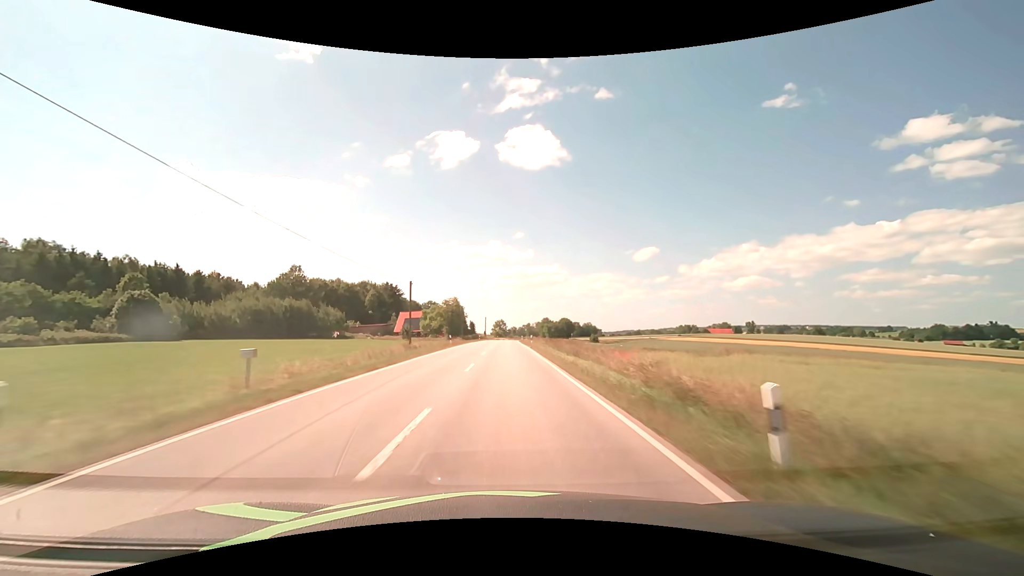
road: secondary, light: Day
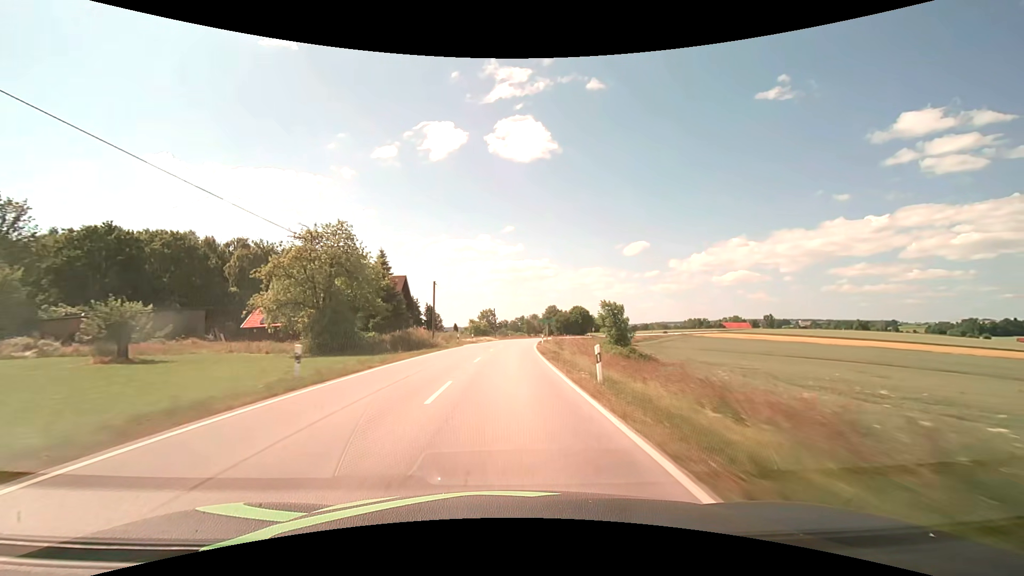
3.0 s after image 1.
(0.0, +79.4) m; +1°
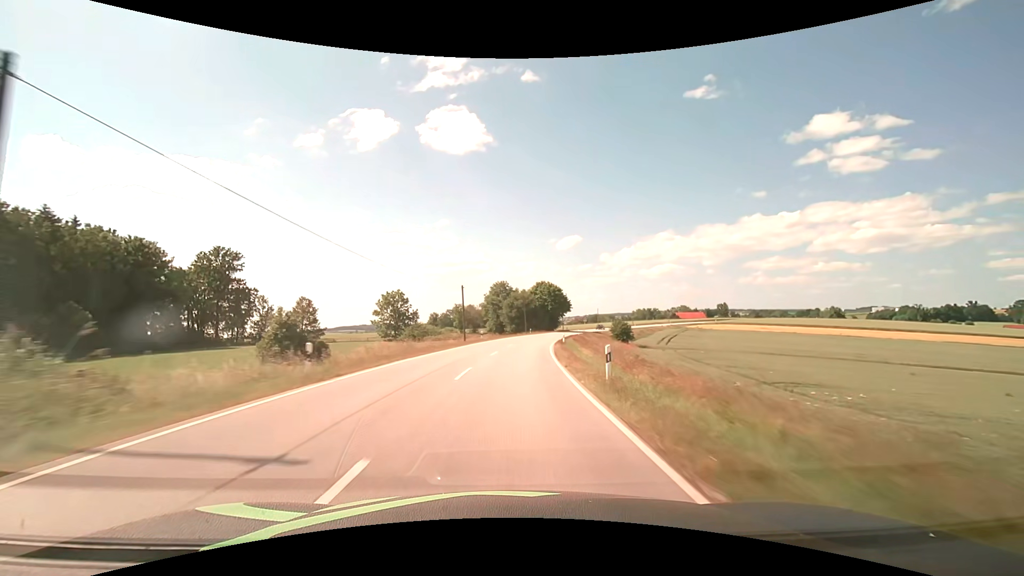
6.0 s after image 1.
(+3.8, +79.4) m; +7°
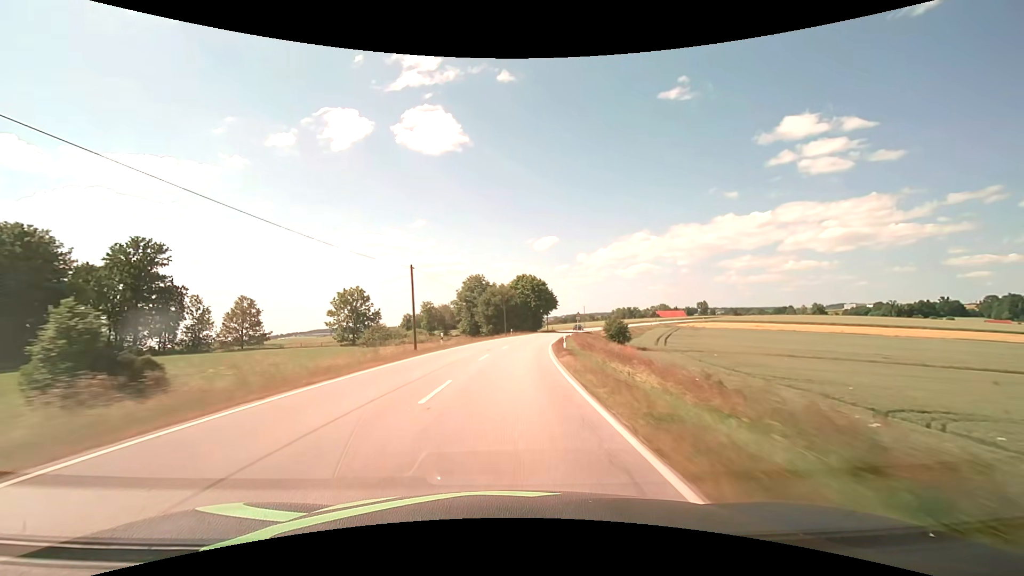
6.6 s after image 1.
(+0.4, +15.9) m; +2°
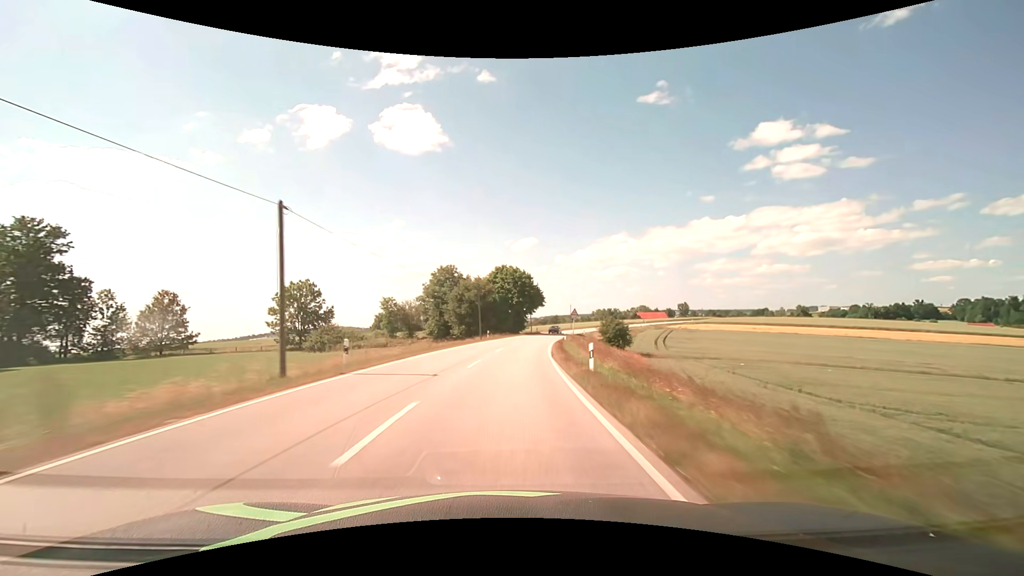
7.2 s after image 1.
(+0.3, +15.9) m; +2°
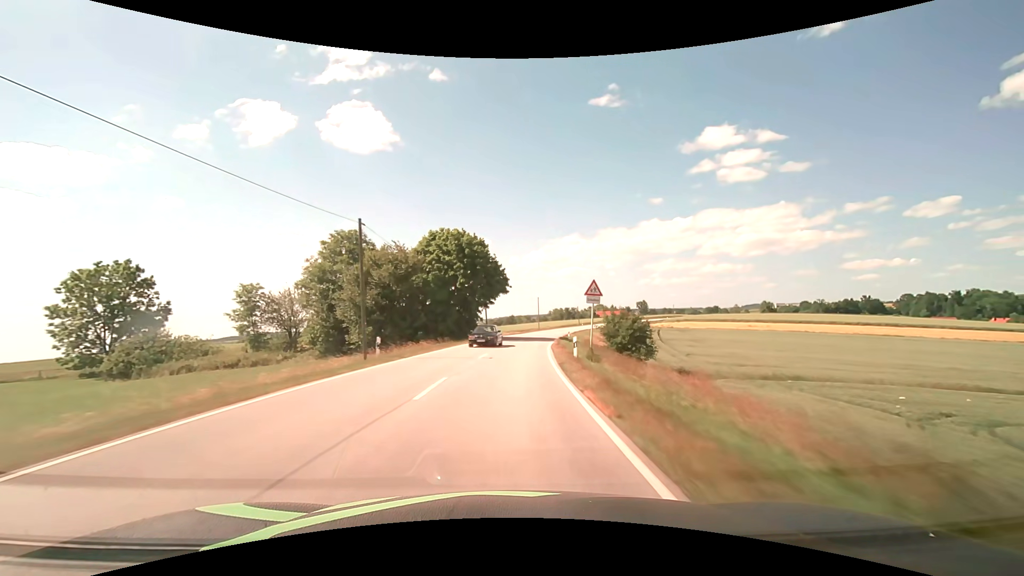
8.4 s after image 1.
(+1.4, +31.7) m; +5°
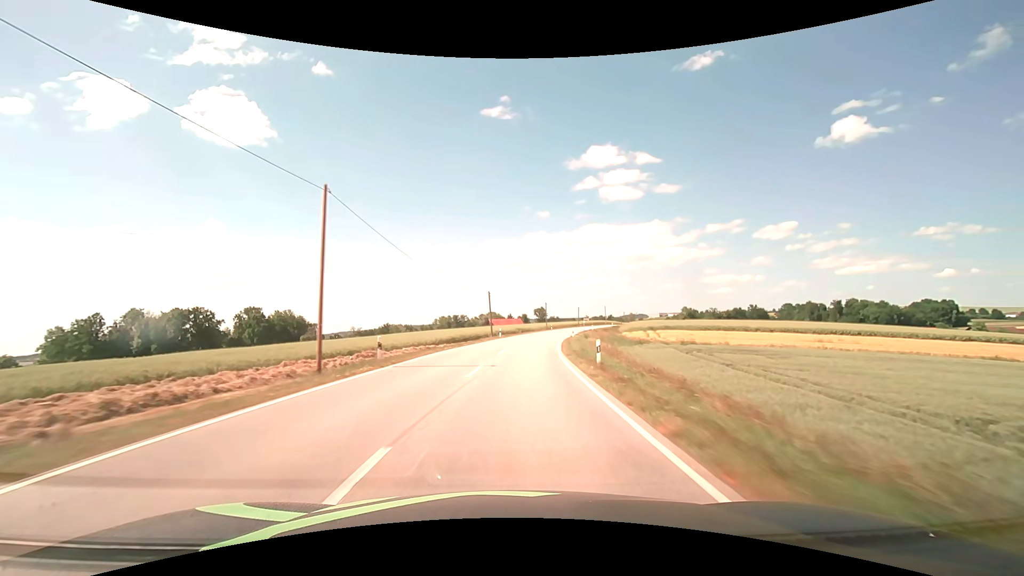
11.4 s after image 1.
(+8.7, +78.5) m; +13°
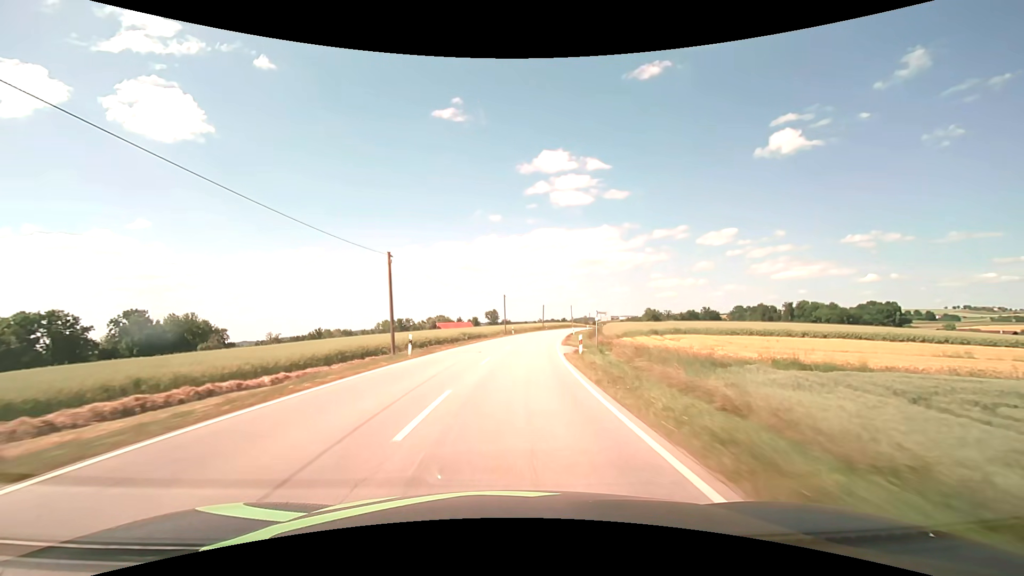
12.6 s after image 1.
(+1.5, +31.5) m; +6°
(0, +10) (+1, +20) (+1, +30) (+2, +40) (+4, +50) (+5, +60) (+7, +70) (+9, +79) (+11, +89) (+13, +99) m
